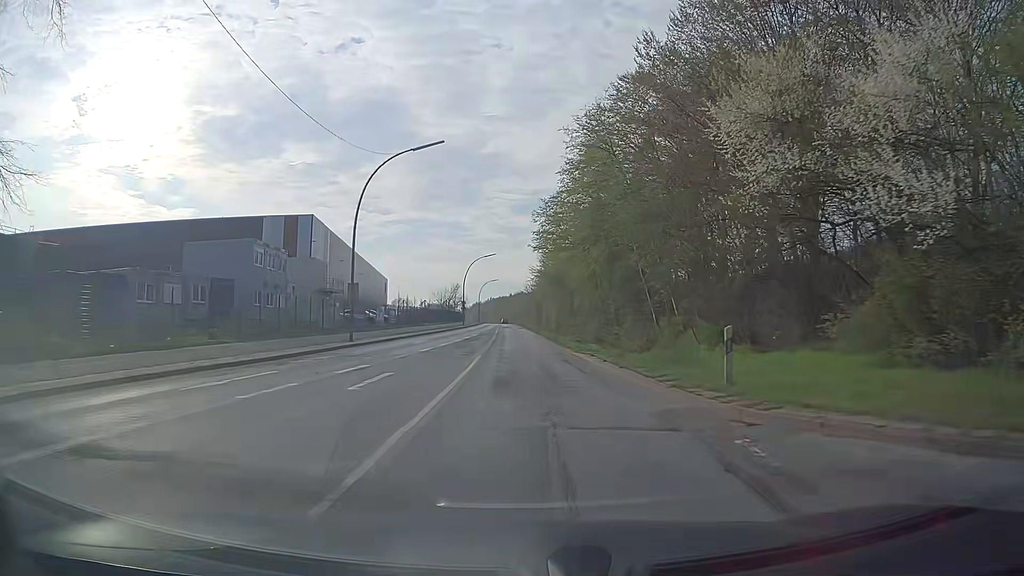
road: secondary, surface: asphalt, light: Day
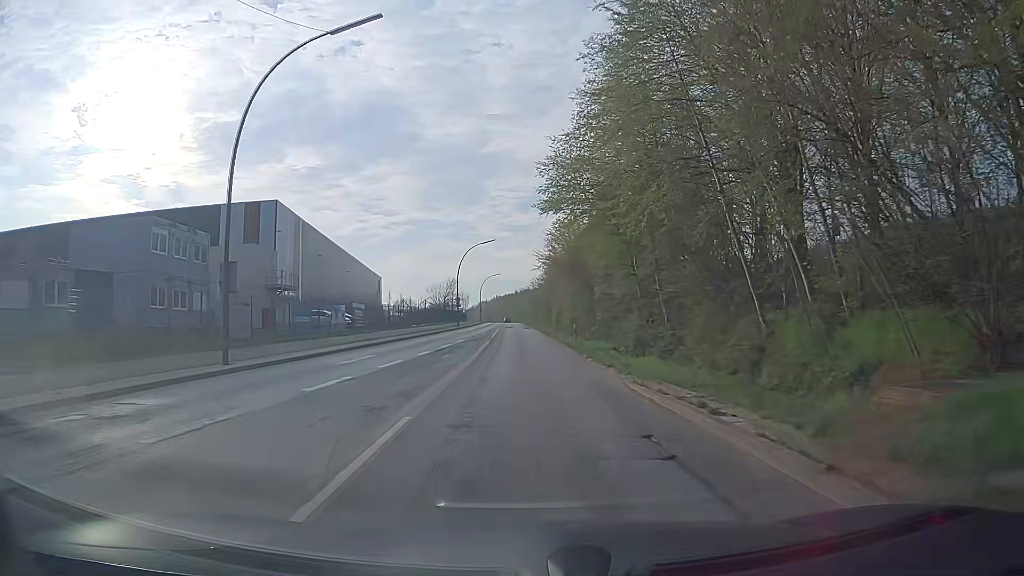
(-0.1, +15.2) m; 0°
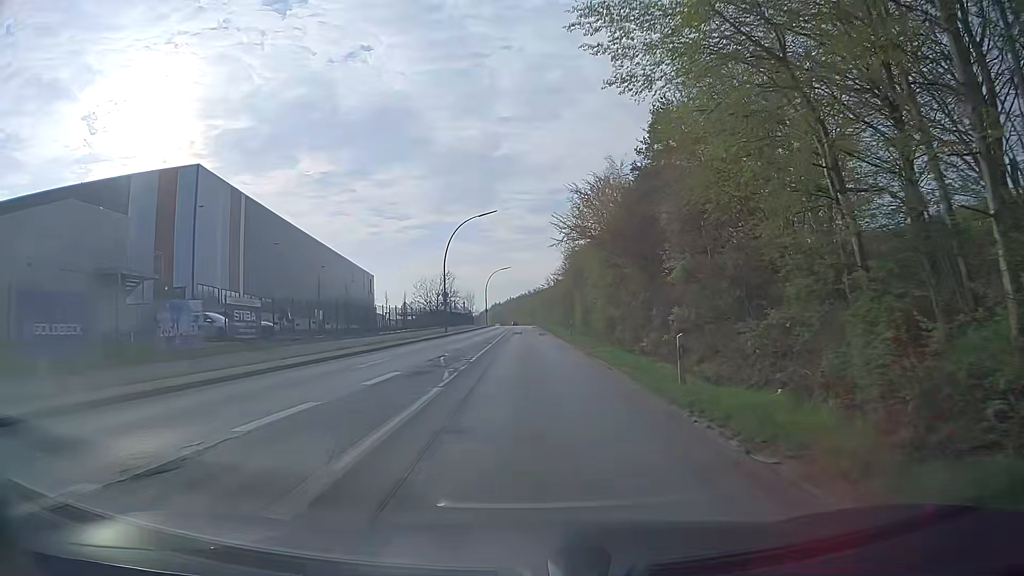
(-0.4, +22.8) m; -1°
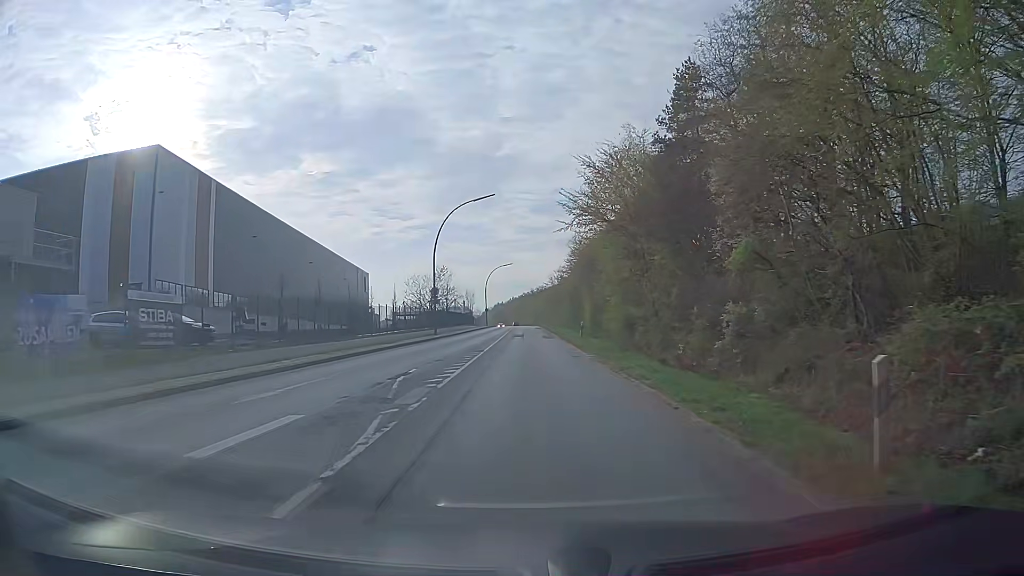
(0.0, +7.6) m; 0°
(0, +10) (0, +20) (0, +30) (0, +40) (0, +50) (0, +60) (-1, +70) (-1, +80) (-1, +90) (-1, +100) m
